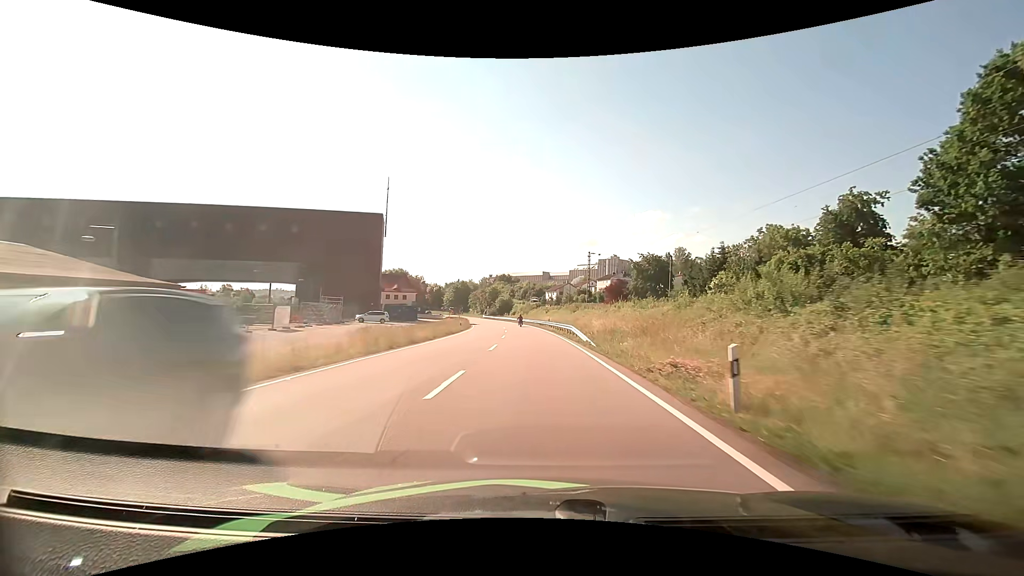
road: primary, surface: asphalt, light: Day
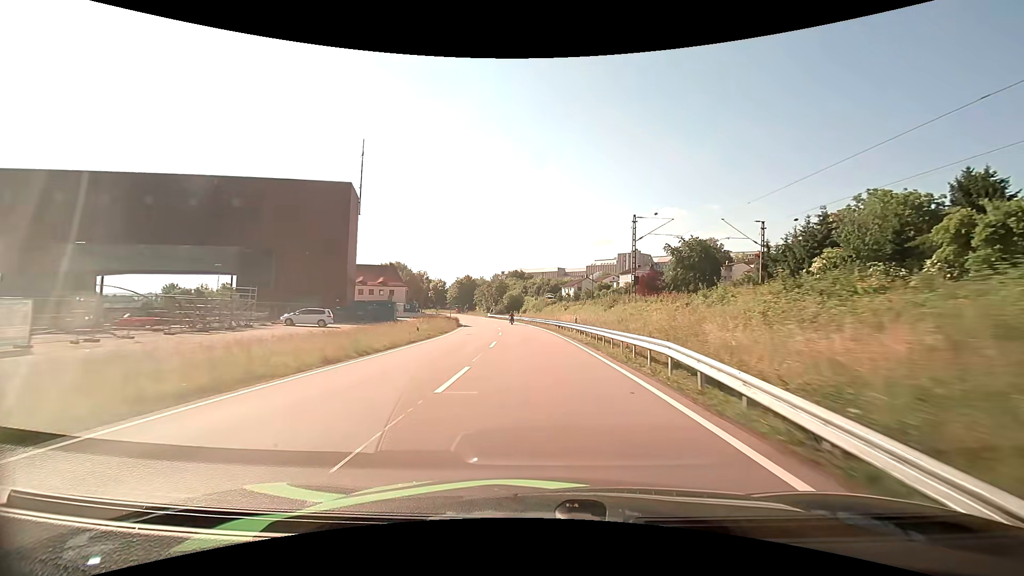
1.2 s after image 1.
(-0.2, +23.6) m; -1°
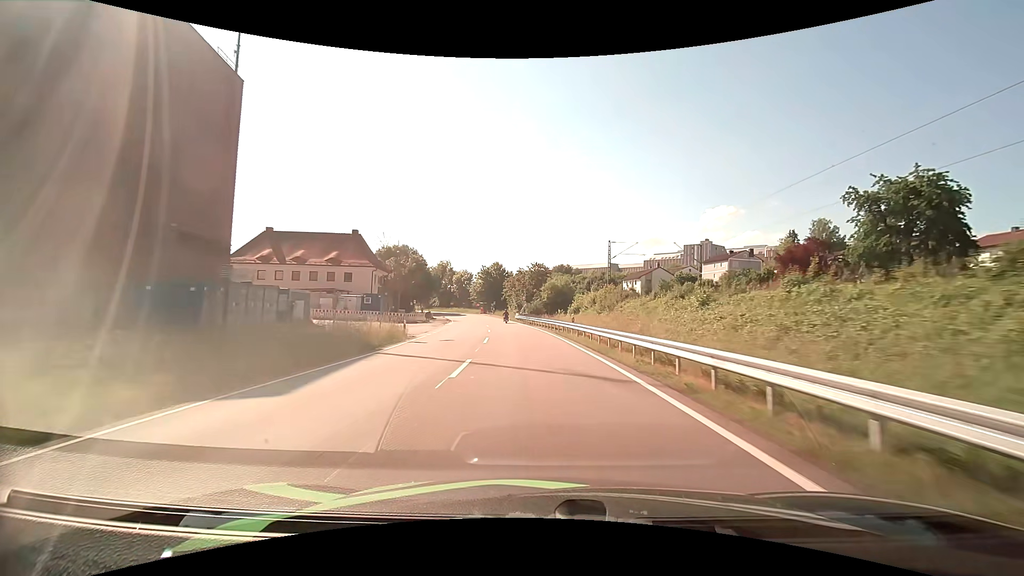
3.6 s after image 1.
(-2.1, +46.4) m; -5°
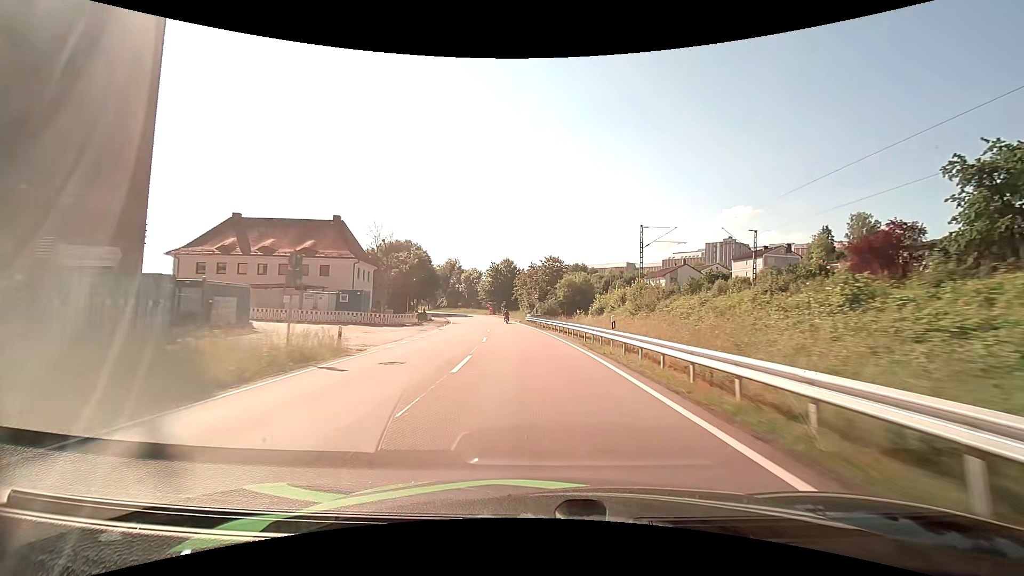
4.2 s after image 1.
(-0.2, +11.0) m; -2°
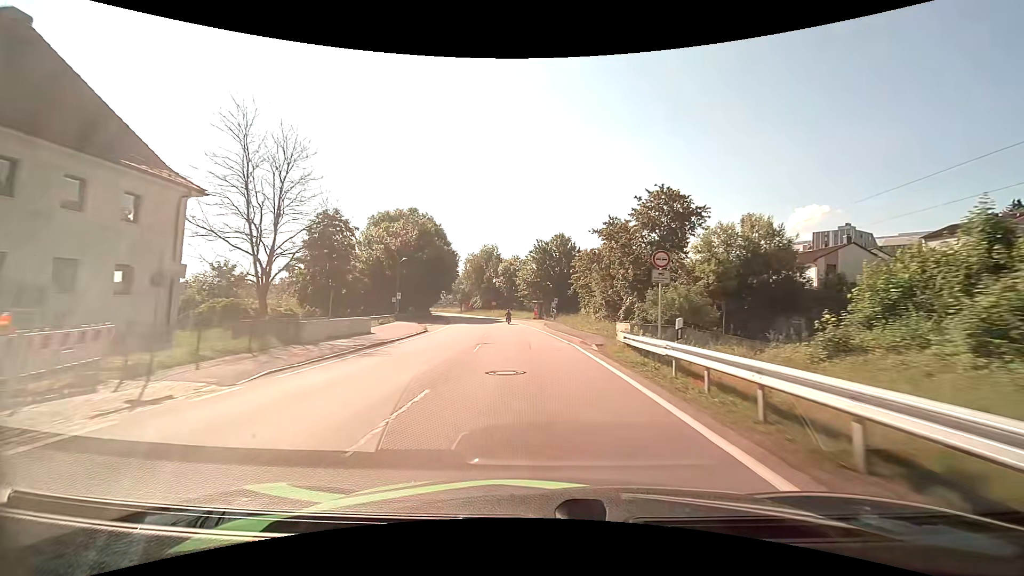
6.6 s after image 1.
(-2.4, +42.7) m; -6°
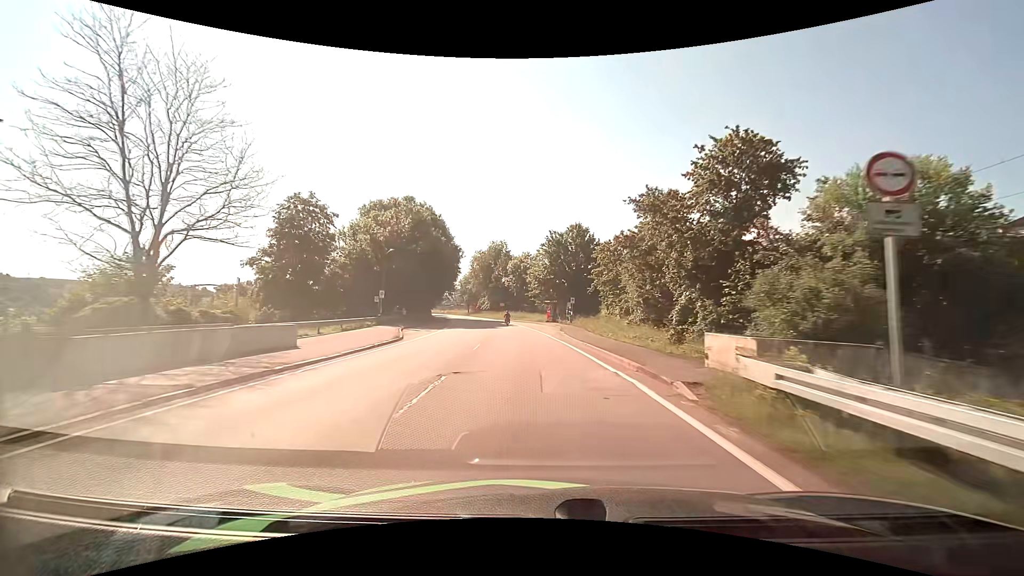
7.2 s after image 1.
(-0.1, +10.2) m; -1°
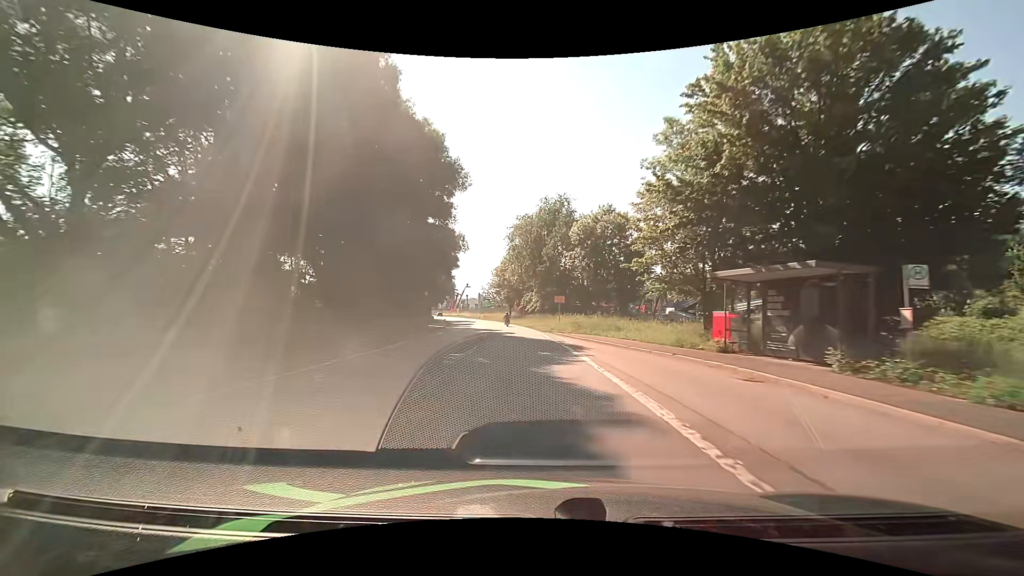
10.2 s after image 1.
(-3.1, +49.7) m; -7°
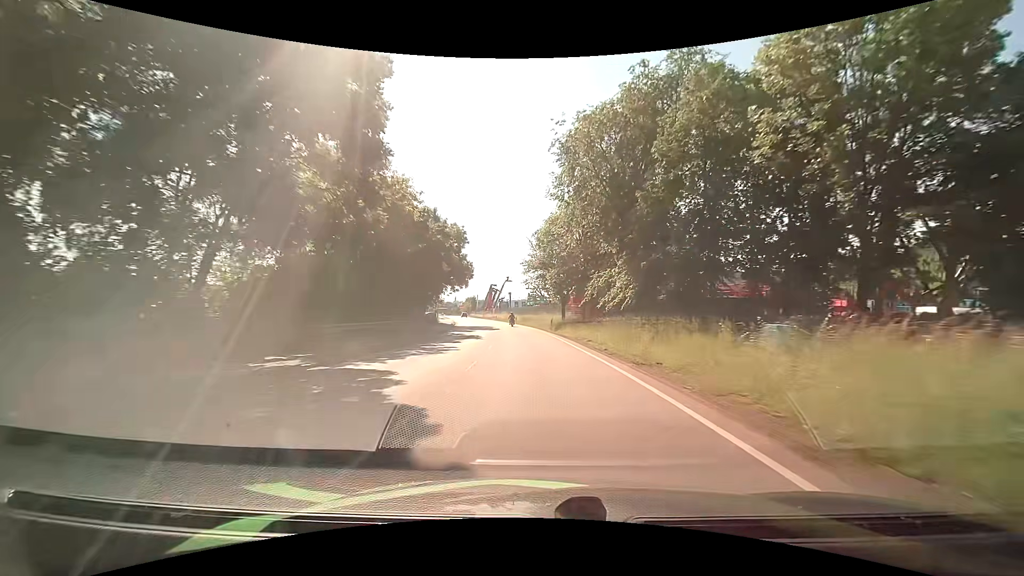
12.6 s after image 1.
(-2.0, +39.4) m; -5°
(0, +10) (0, +20) (-1, +30) (-2, +40) (-3, +50) (-4, +60) (-5, +70) (-7, +80) (-9, +89) (-11, +99) m
